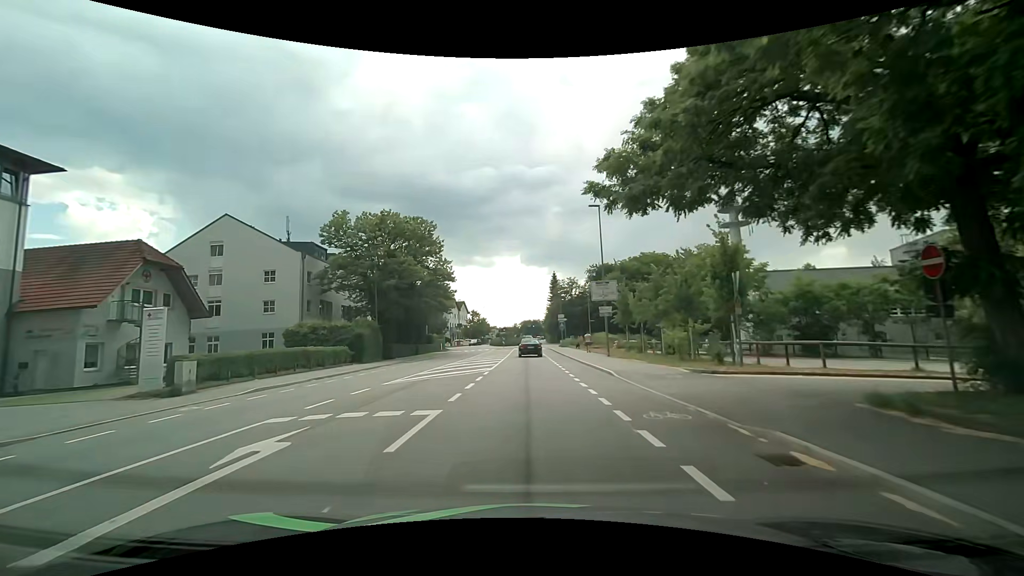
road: tertiary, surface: asphalt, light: Day
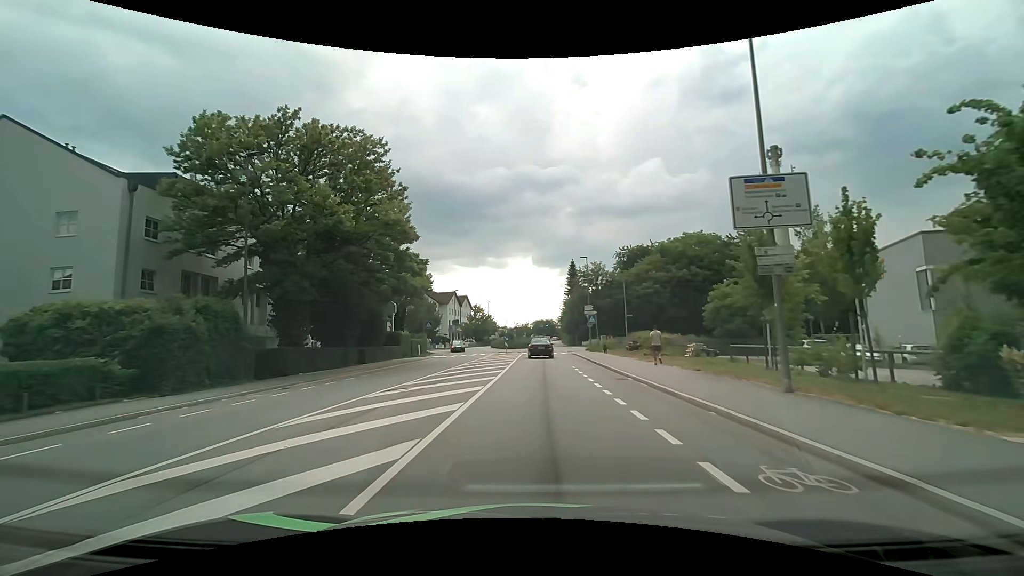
(-0.1, +21.7) m; -1°
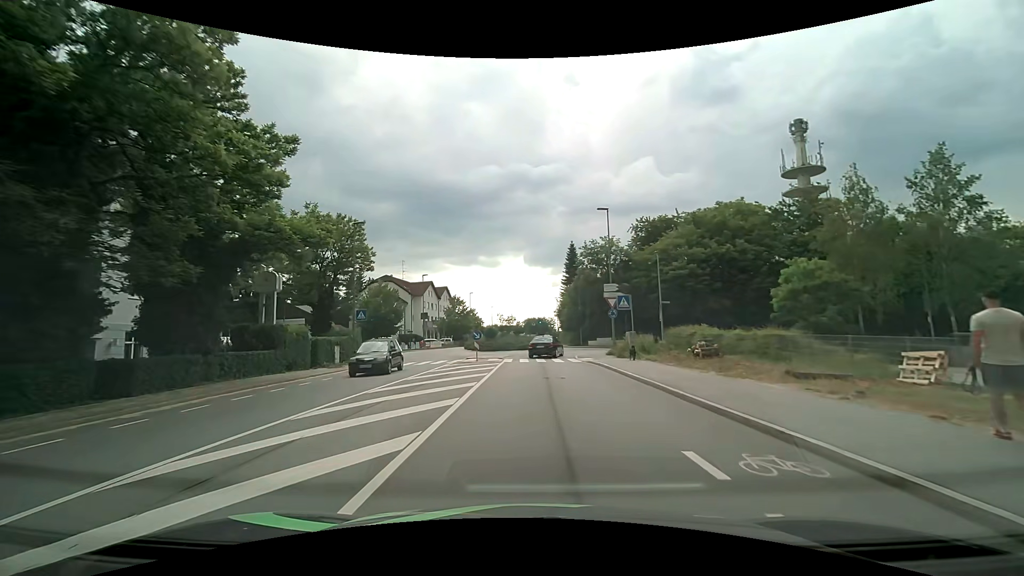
(+0.2, +19.8) m; +1°
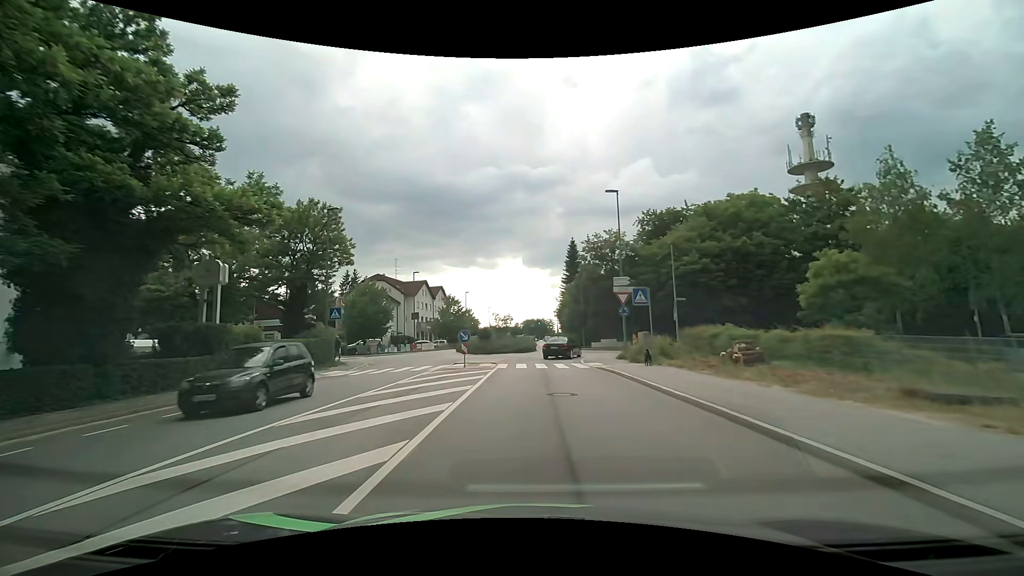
(0.0, +4.5) m; +1°
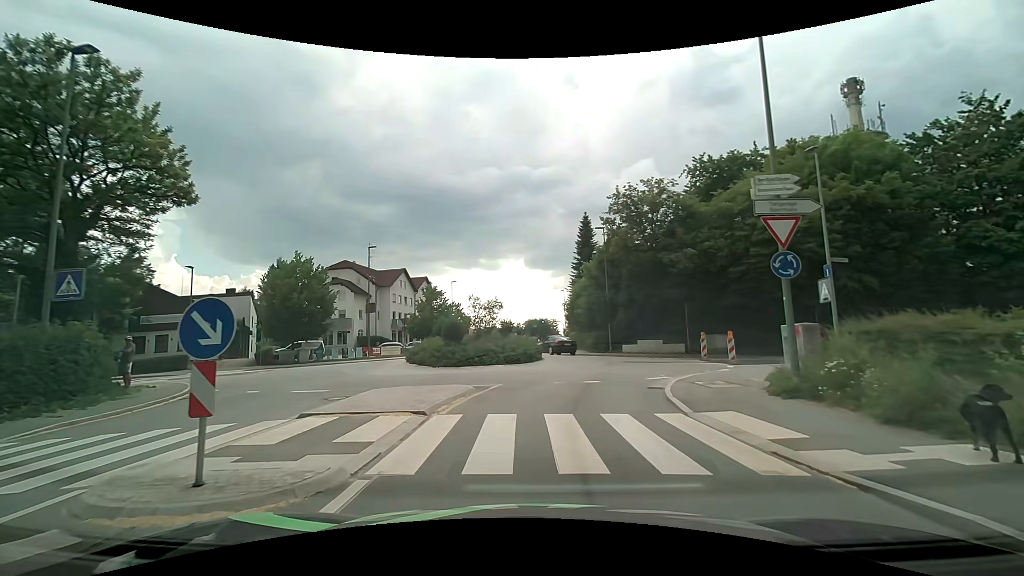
(-0.1, +18.2) m; -1°
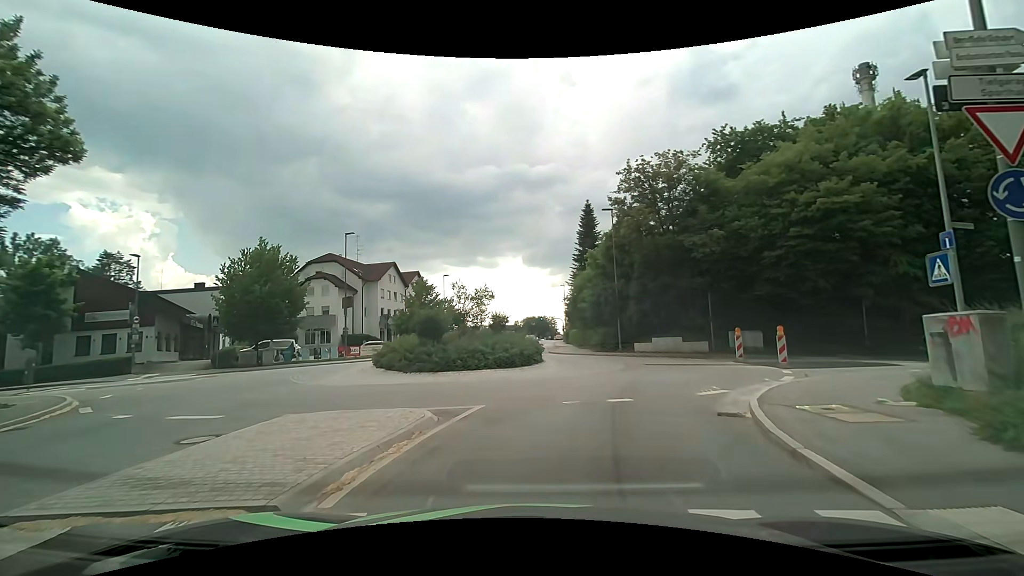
(0.0, +5.1) m; 0°
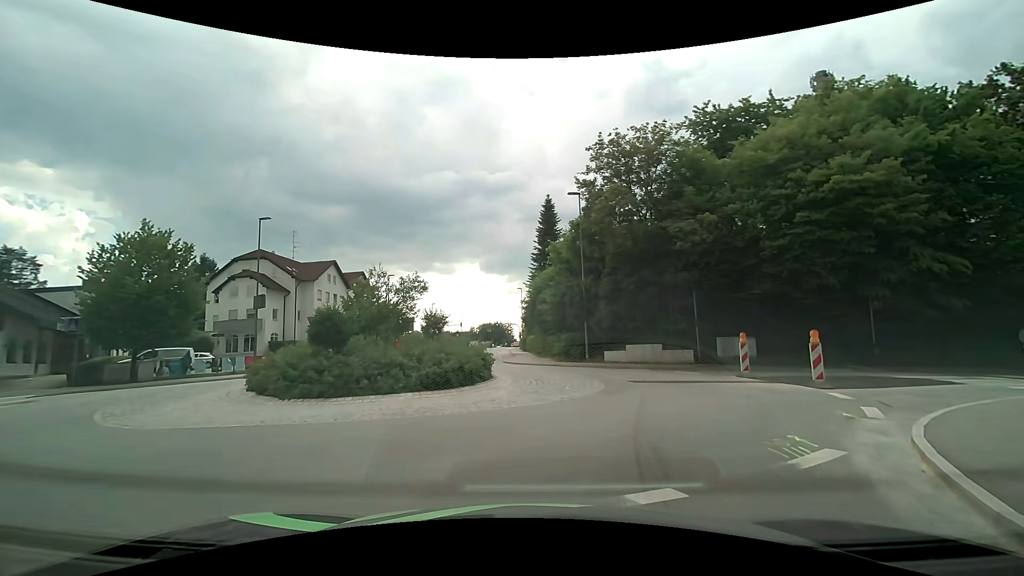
(+0.2, +5.9) m; +4°
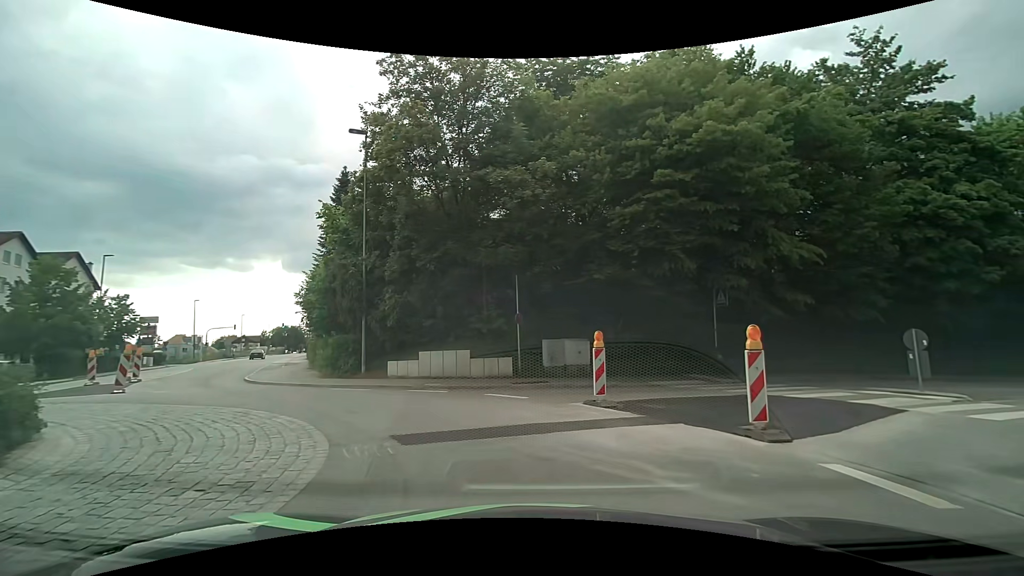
(+1.6, +9.0) m; +20°
(0, +10) (-7, +17) (-14, +24) (-19, +33) (-23, +42) (-26, +51) (-30, +61) (-34, +70) (-37, +79) (-41, +89) m
